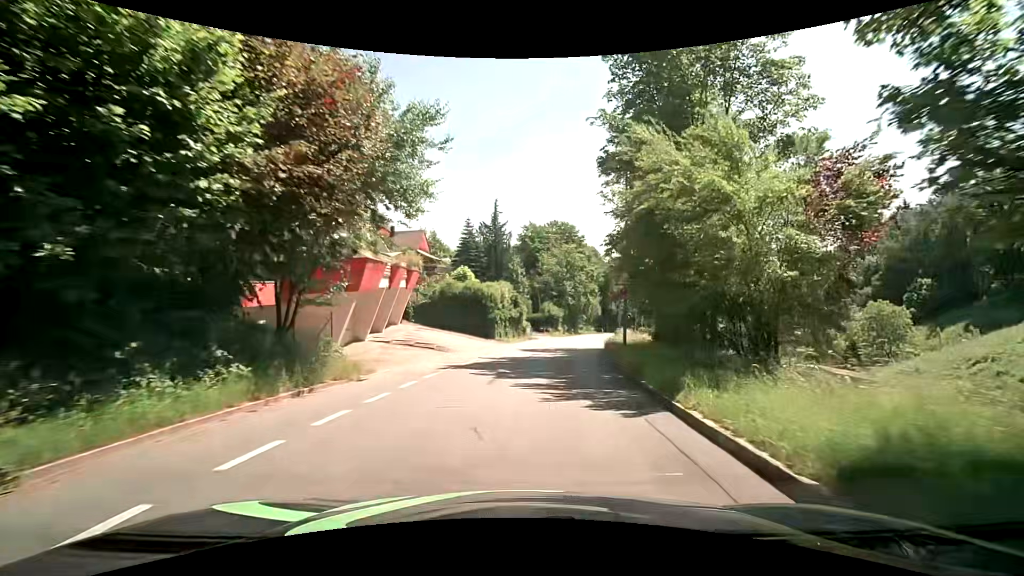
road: tertiary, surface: asphalt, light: Day
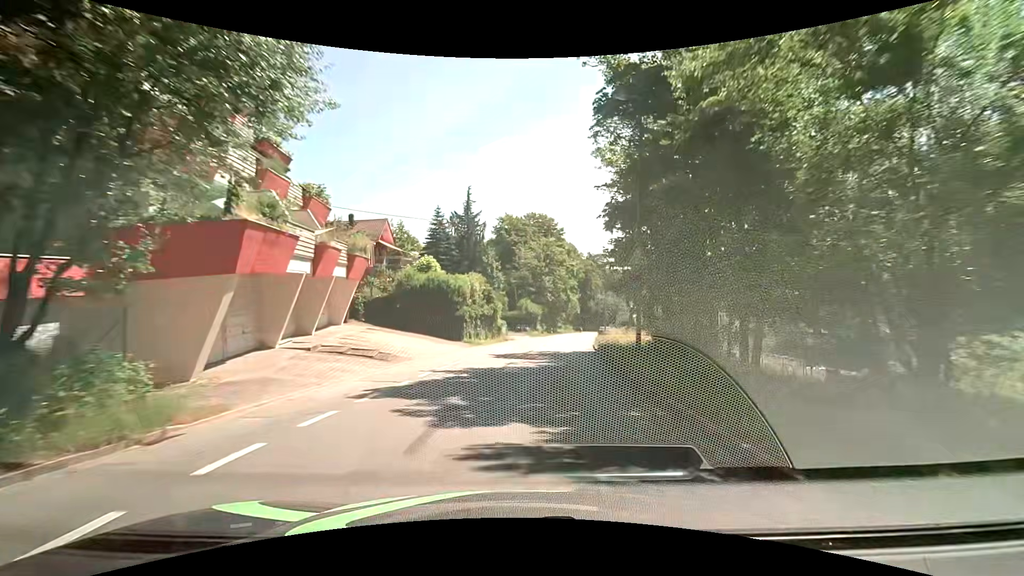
(+0.1, +6.0) m; +3°
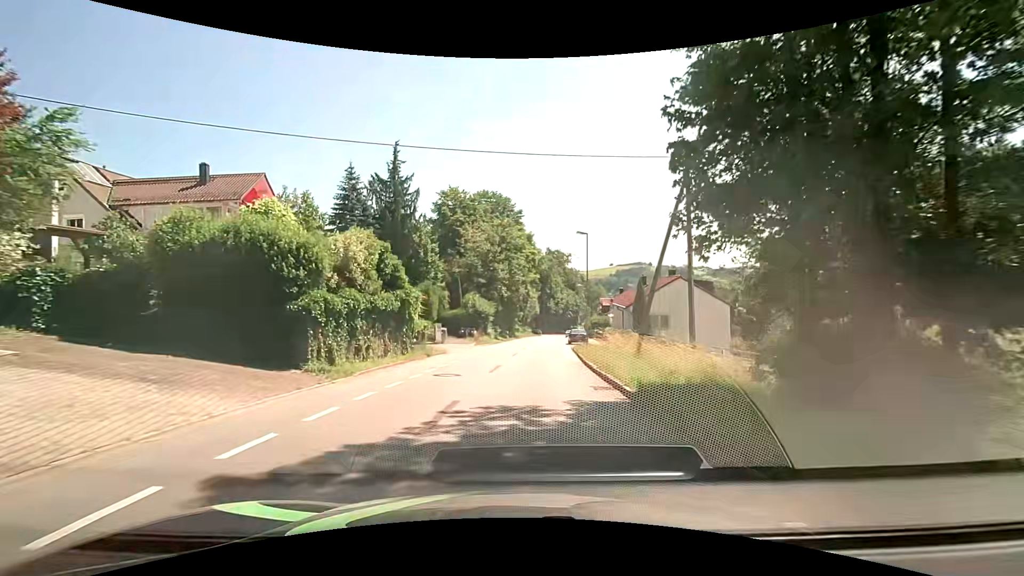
(+0.8, +16.9) m; +5°
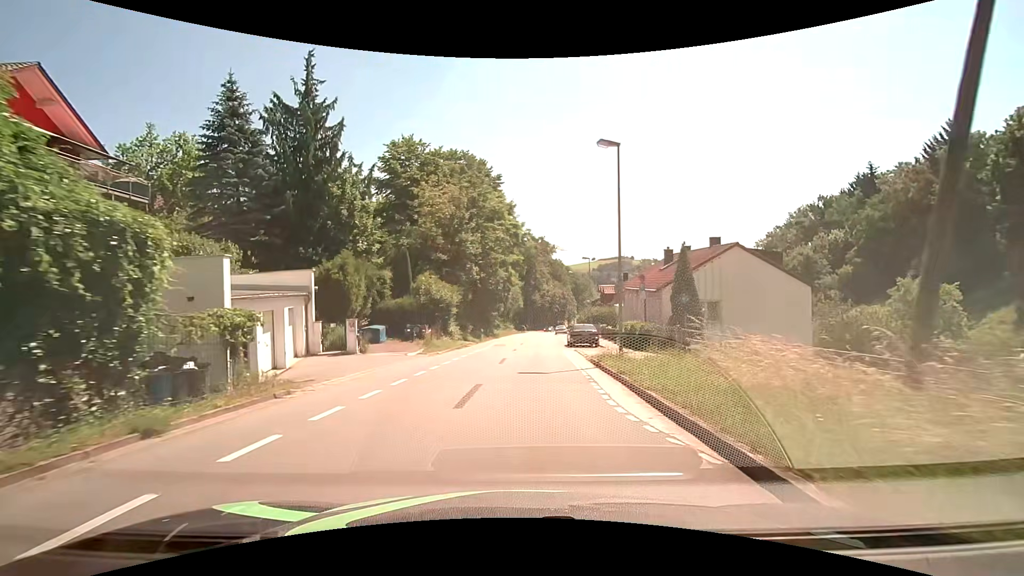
(+0.2, +16.0) m; +2°
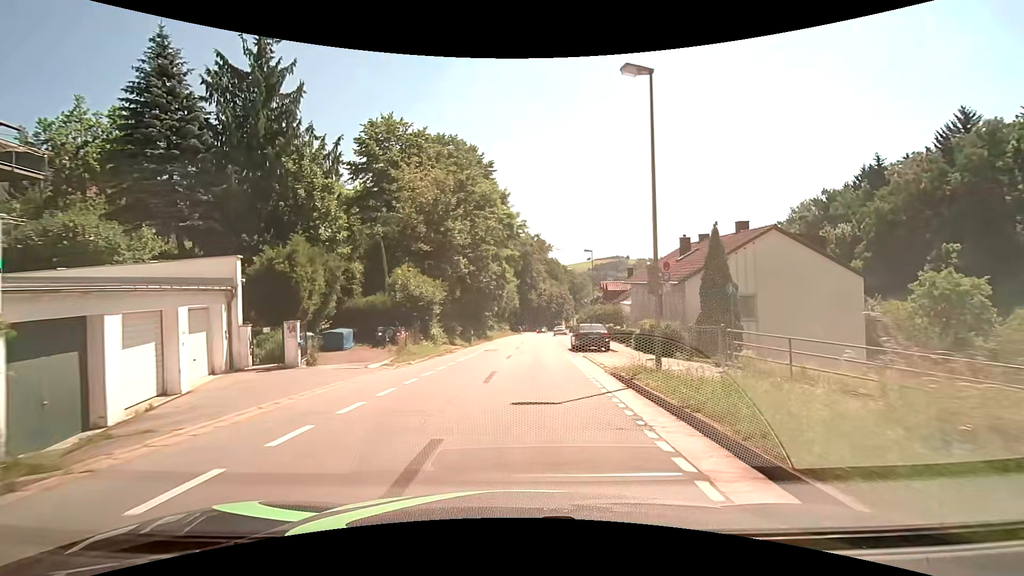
(0.0, +5.3) m; -1°
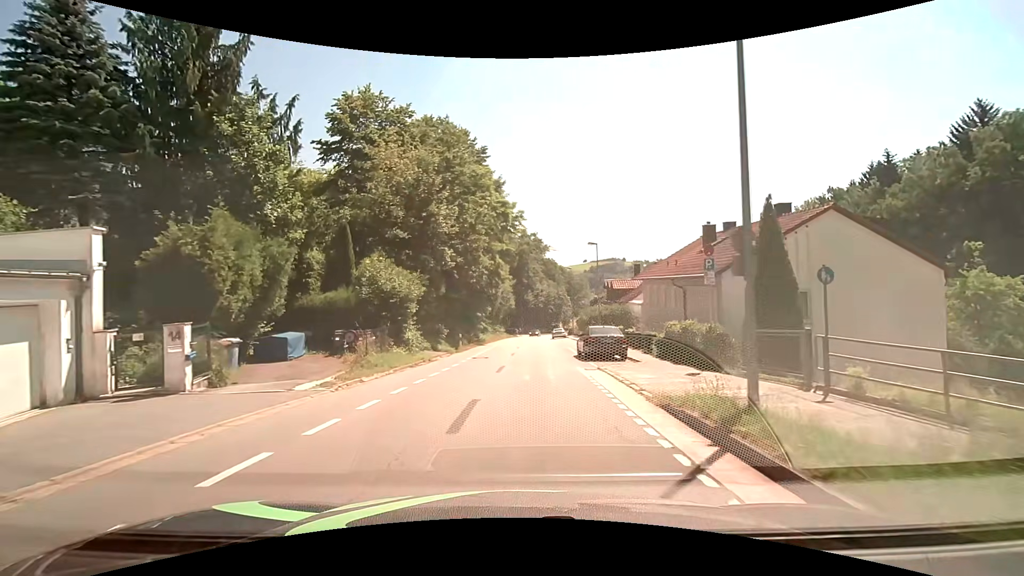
(+0.1, +5.3) m; +1°
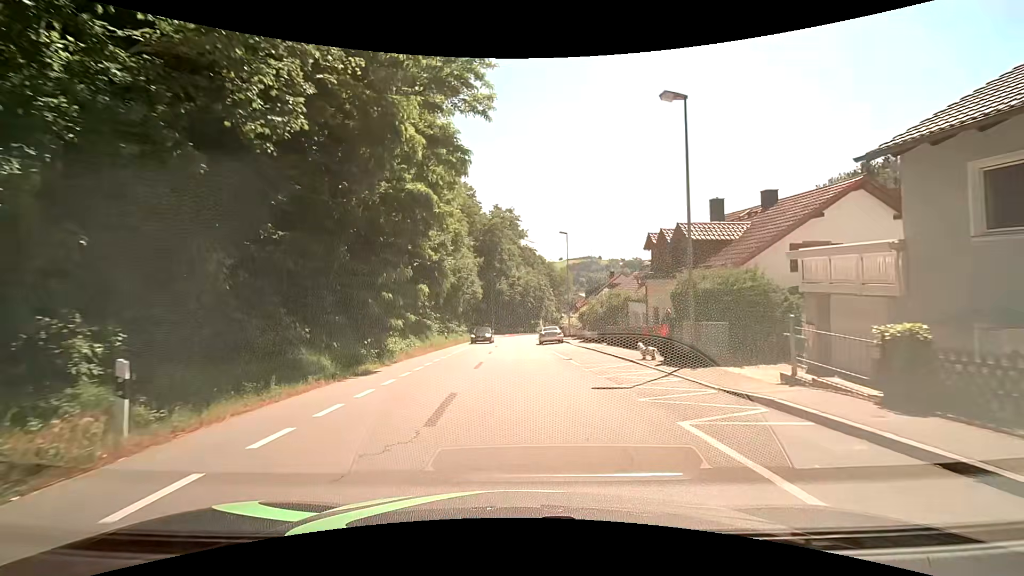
(+0.8, +26.7) m; +3°
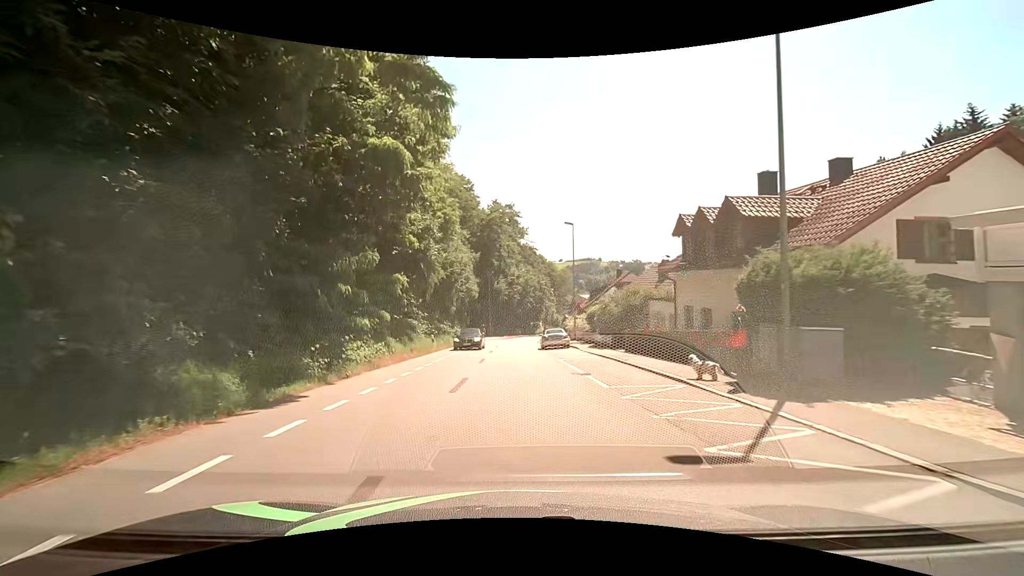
(0.0, +5.3) m; 0°
(0, +10) (0, +20) (-1, +30) (-1, +40) (0, +50) (0, +60) (+1, +70) (+3, +80) (+6, +89) (+9, +99) m
